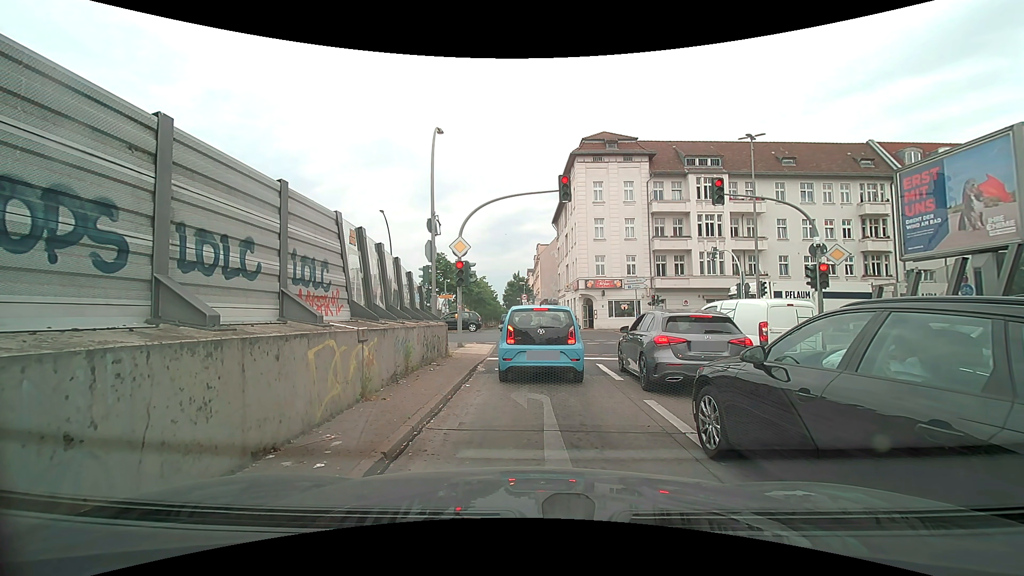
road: motorway_link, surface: asphalt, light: Day
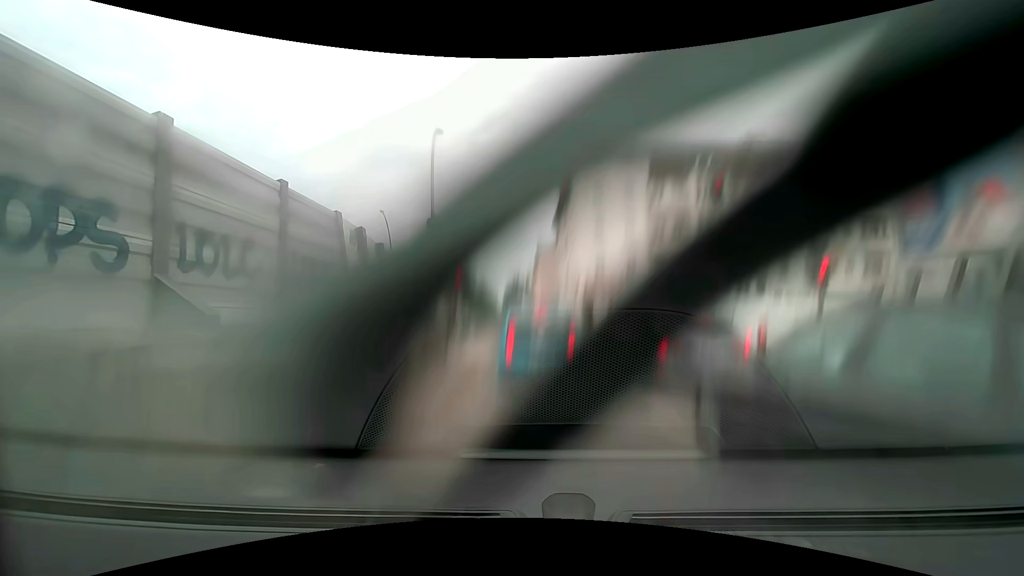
(0.0, 0.0) m; 0°
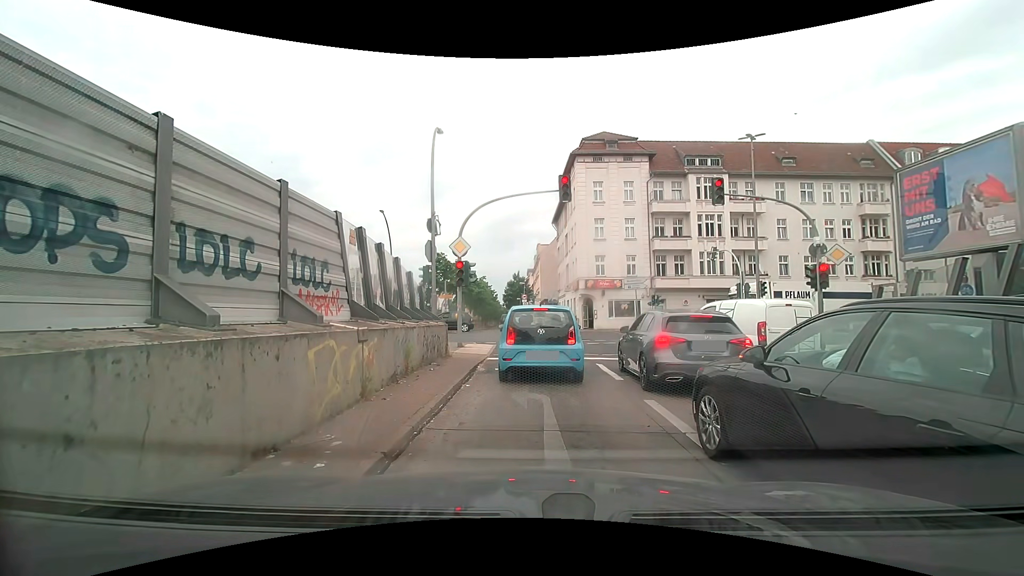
(0.0, 0.0) m; 0°
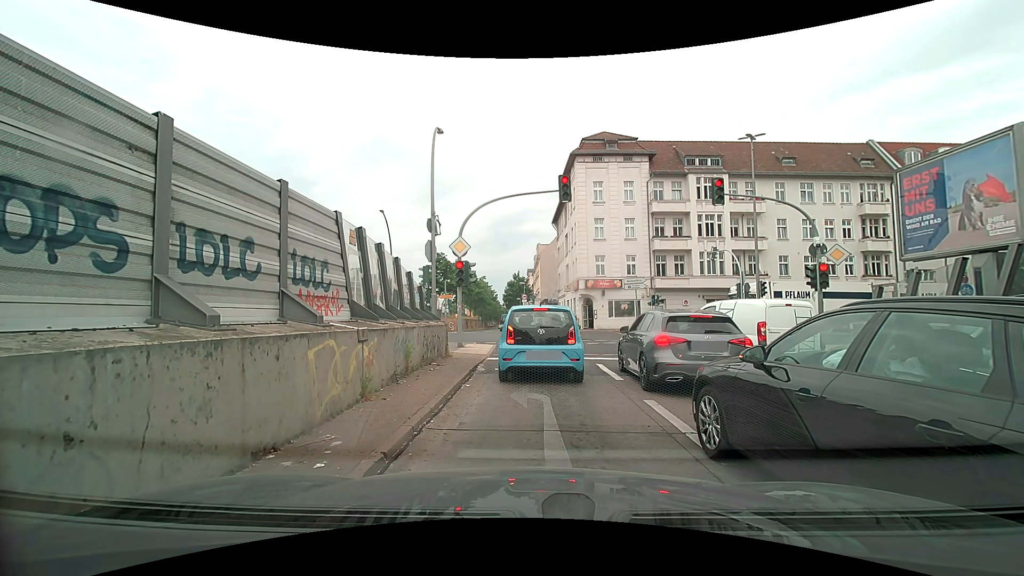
(0.0, 0.0) m; 0°
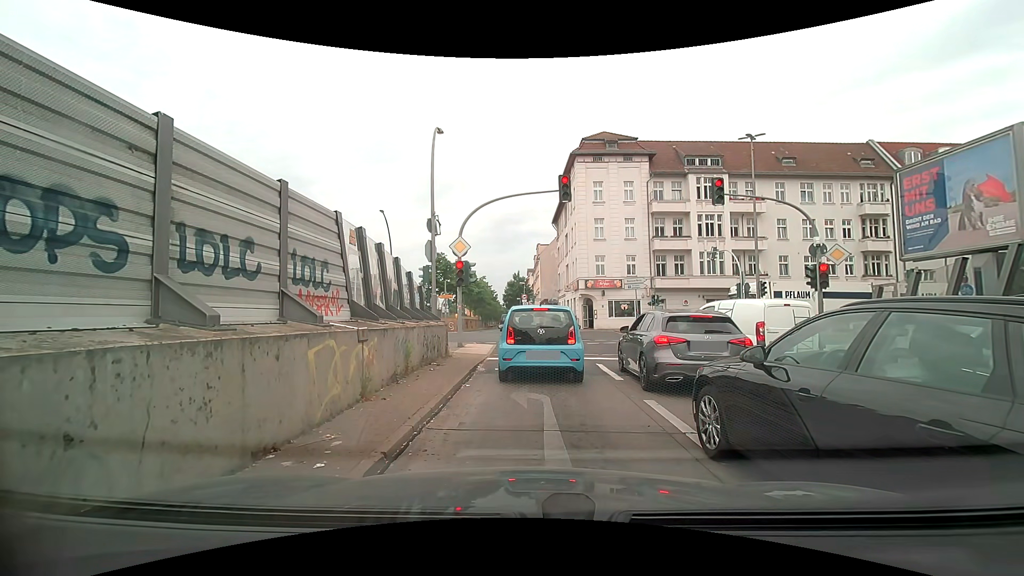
(0.0, 0.0) m; 0°
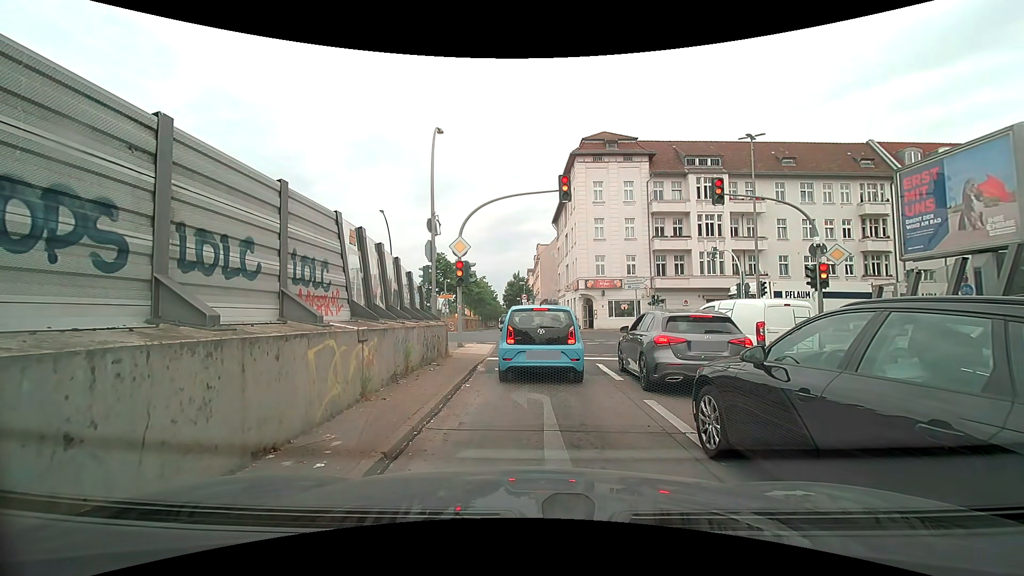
(0.0, 0.0) m; 0°
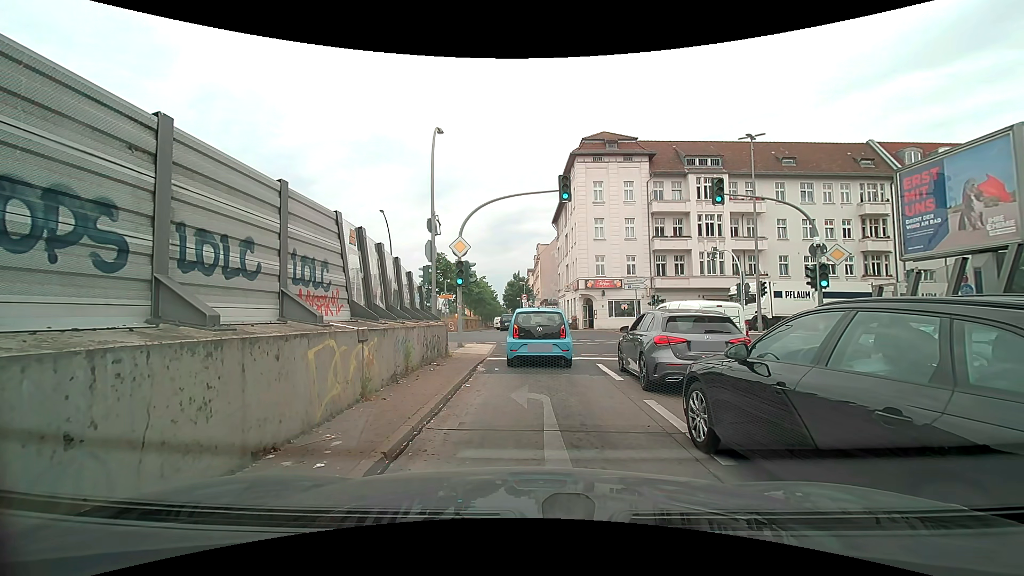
(0.0, 0.0) m; 0°
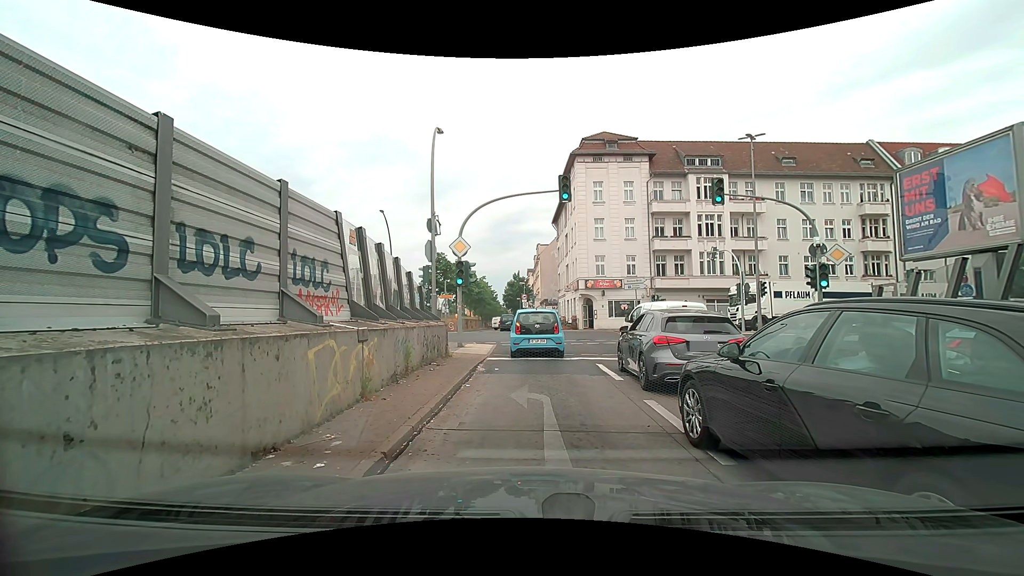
(0.0, 0.0) m; 0°
